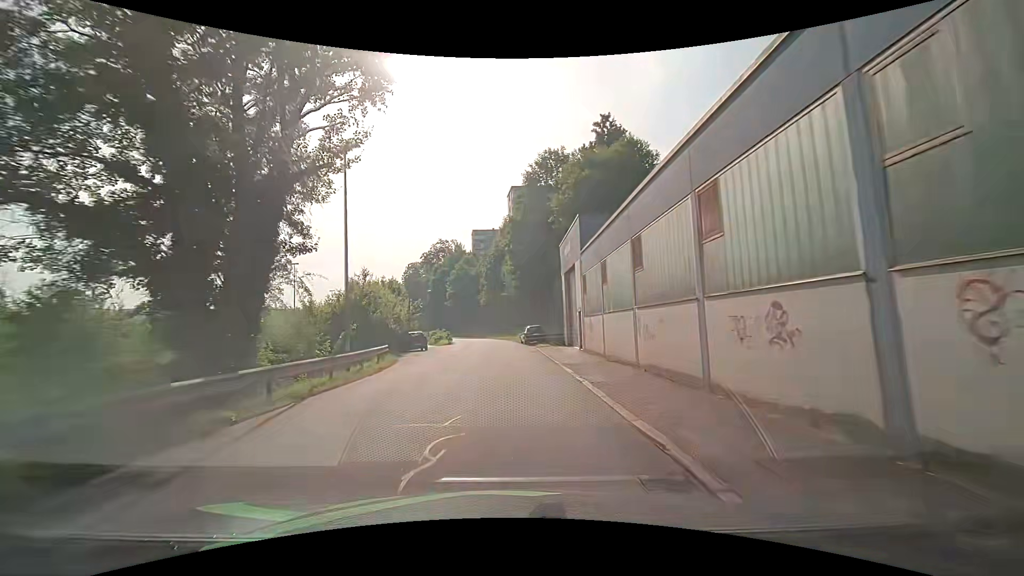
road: residential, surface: asphalt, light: Day
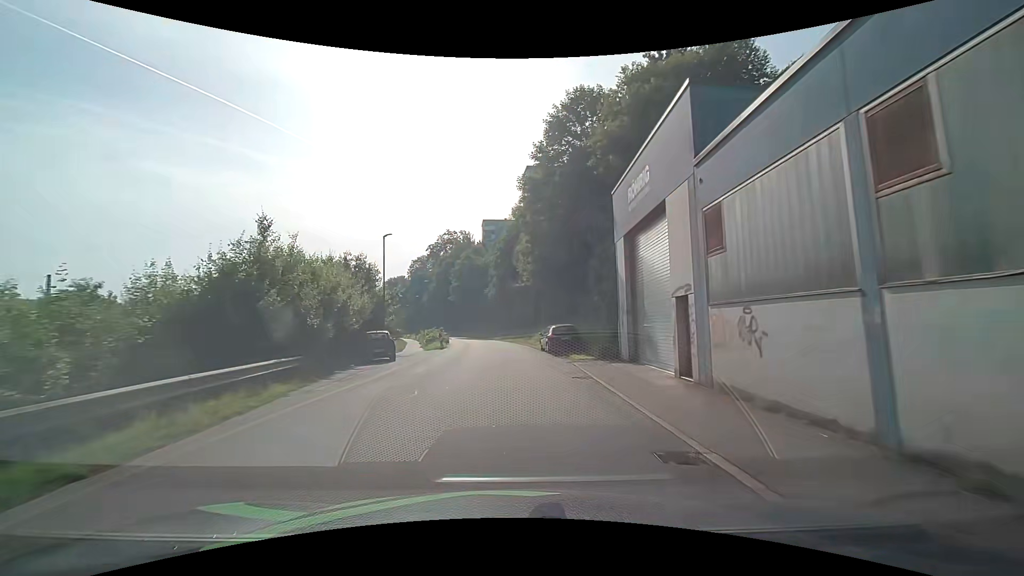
(-0.1, +14.1) m; -1°
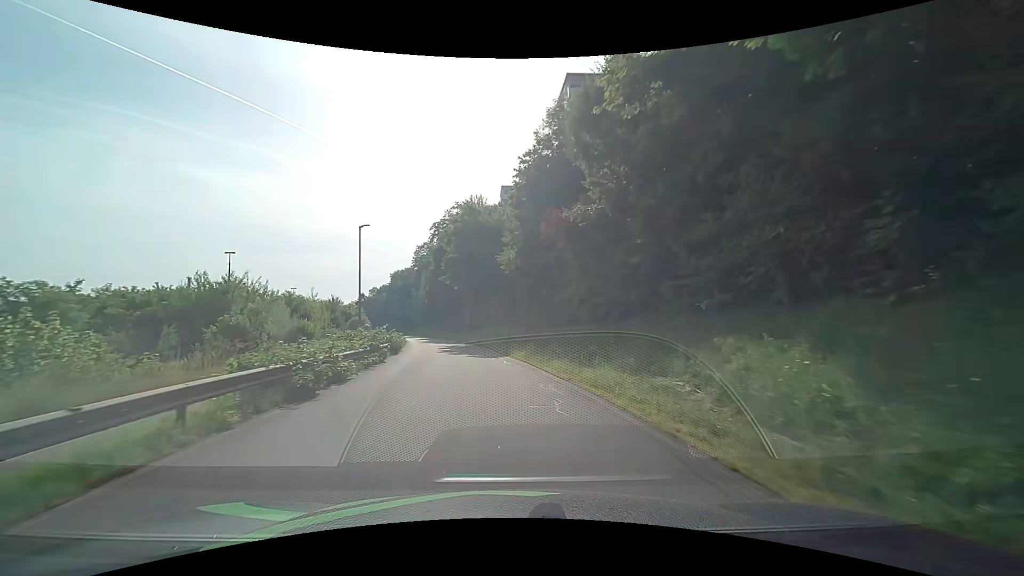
(-0.7, +36.2) m; -2°
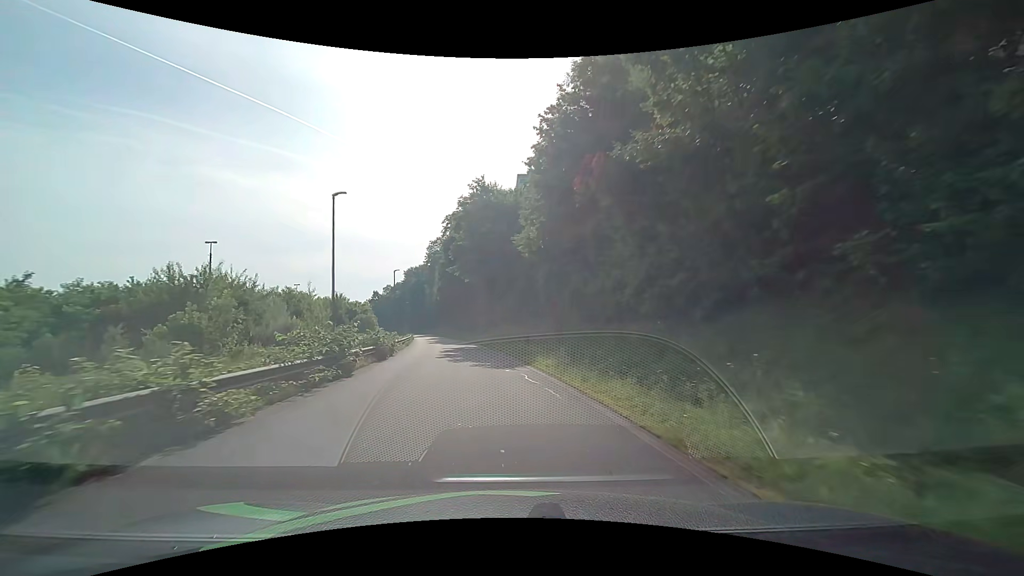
(-0.2, +7.4) m; -2°
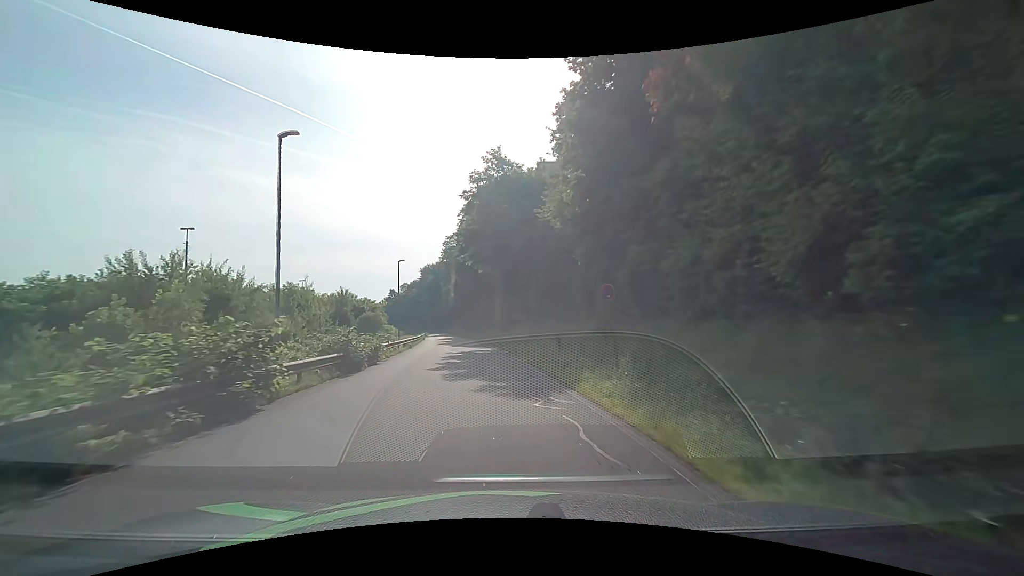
(-0.1, +7.4) m; -2°
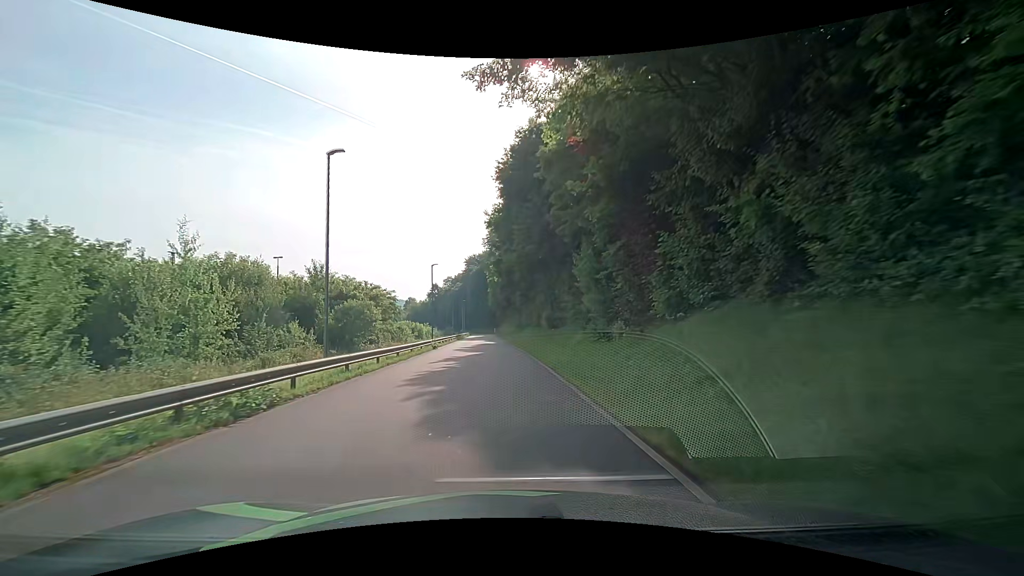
(-2.1, +30.0) m; -7°
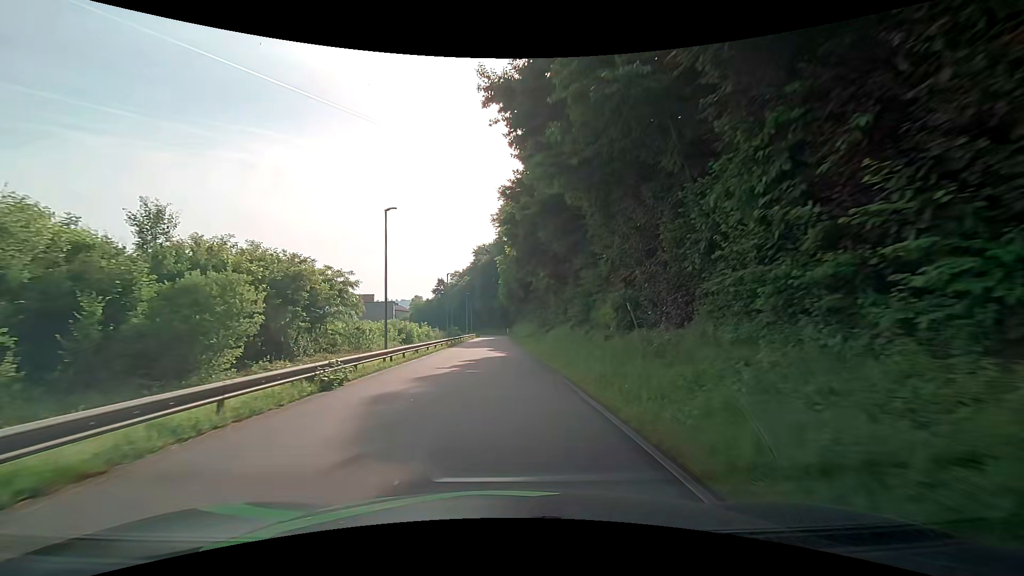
(-0.4, +23.3) m; -1°
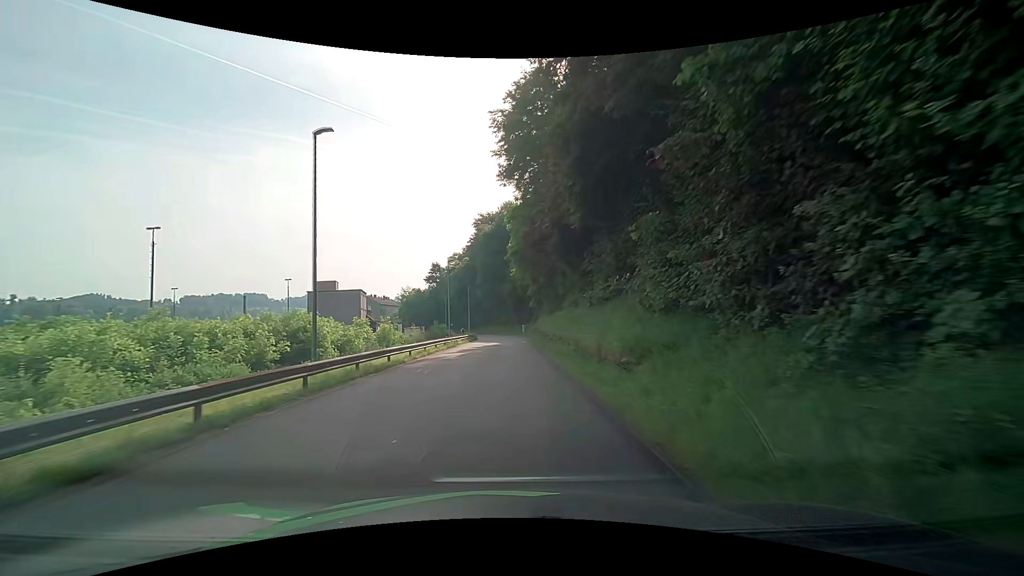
(-0.6, +40.7) m; -2°
(0, +10) (0, +20) (0, +30) (0, +40) (0, +50) (0, +60) (0, +70) (-1, +80) (-2, +90) (-5, +100) m
